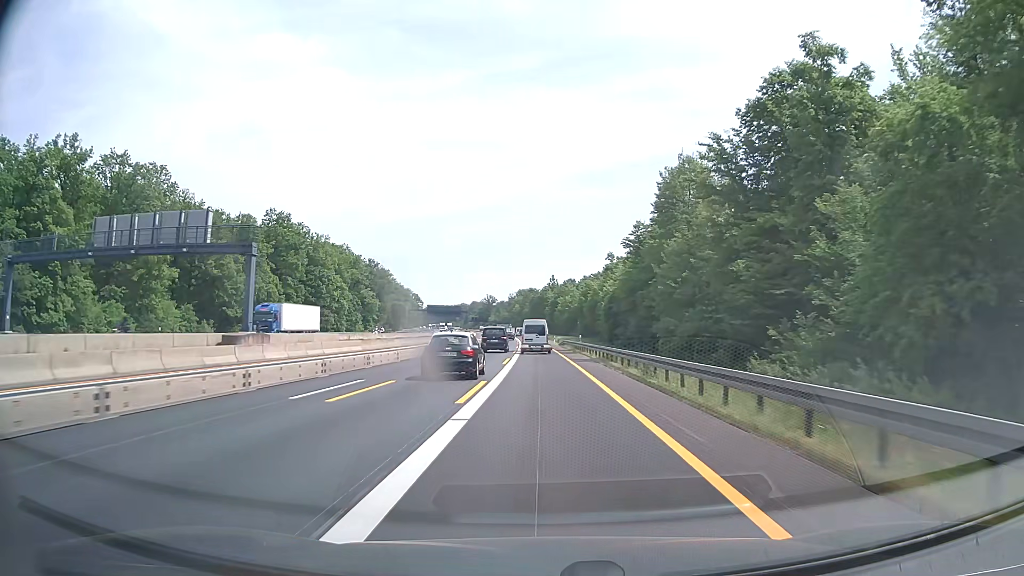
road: motorway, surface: asphalt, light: Day
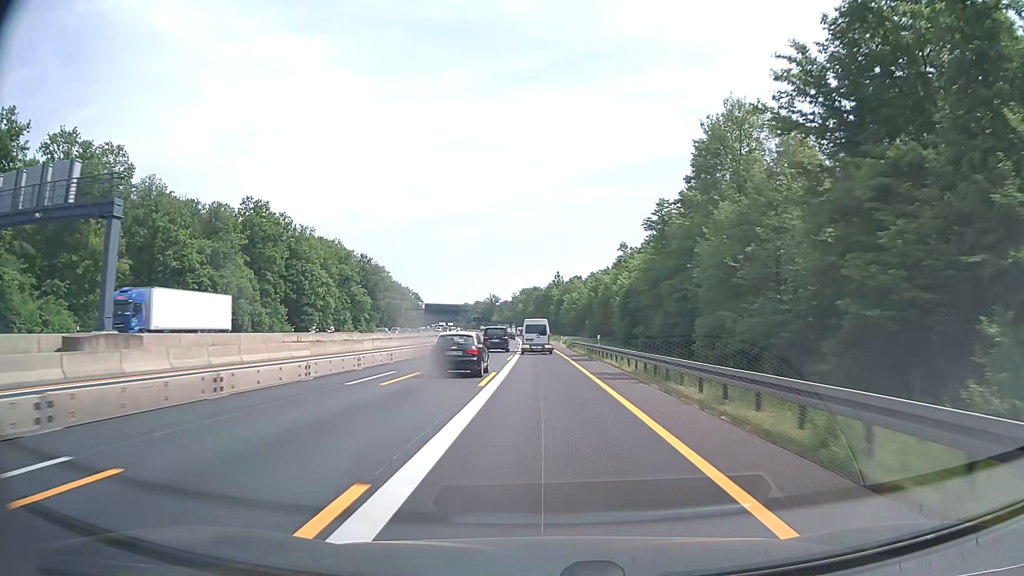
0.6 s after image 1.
(0.0, +13.6) m; 0°
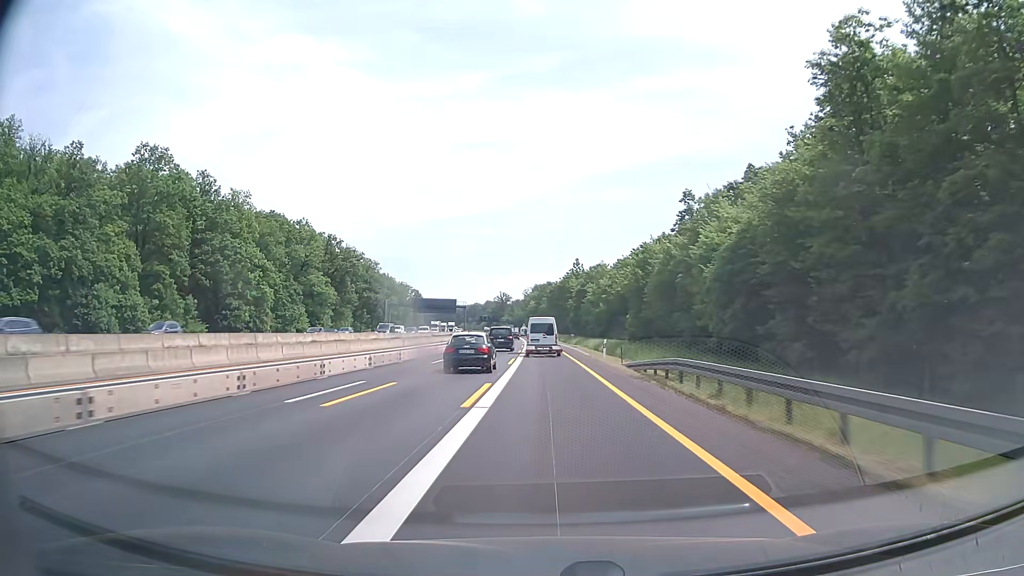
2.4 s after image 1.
(-0.4, +41.0) m; -1°
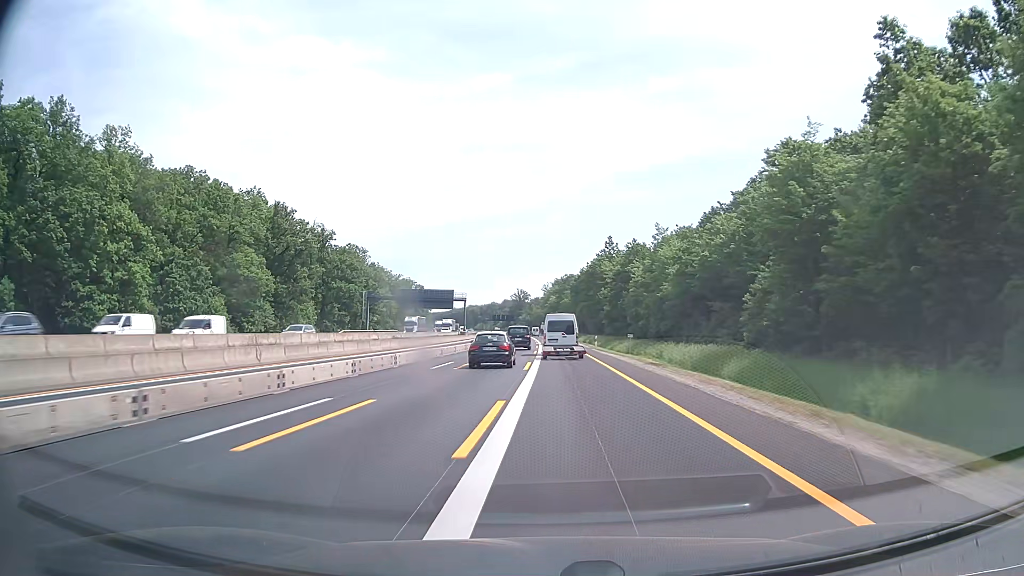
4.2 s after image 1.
(-0.6, +41.1) m; -2°
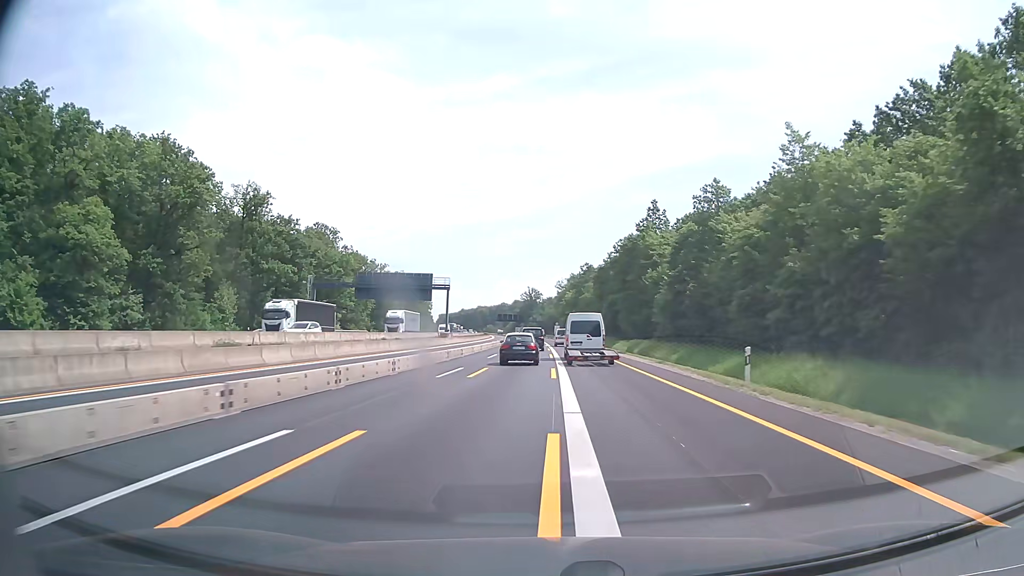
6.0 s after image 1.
(-0.5, +40.6) m; -1°
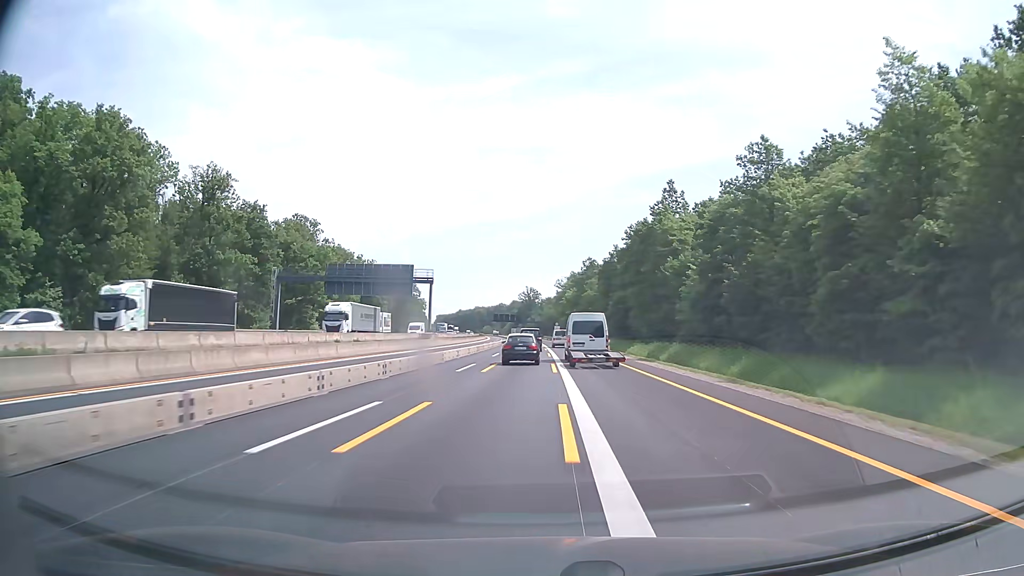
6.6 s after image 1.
(0.0, +13.6) m; 0°
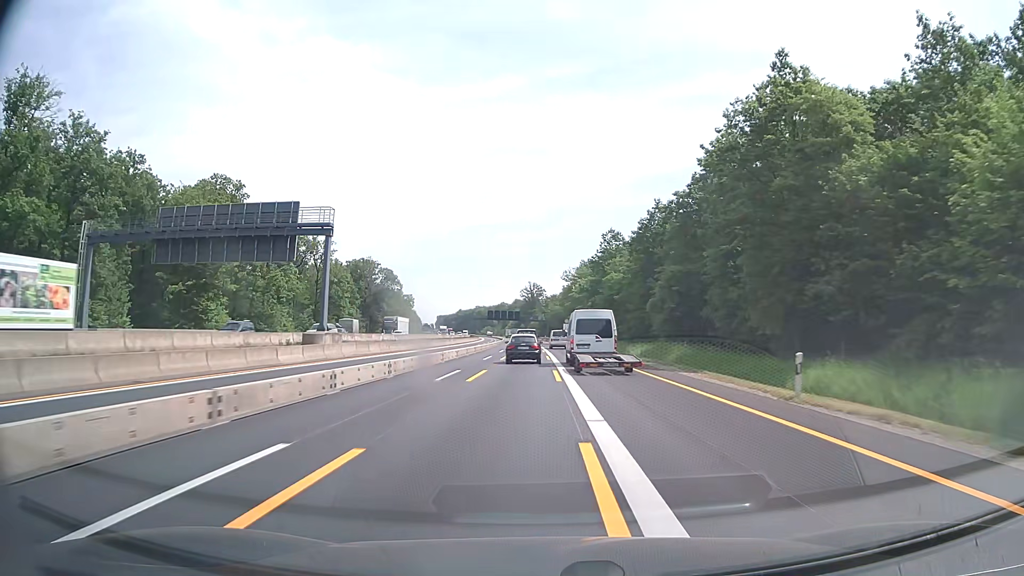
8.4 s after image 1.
(0.0, +41.3) m; 0°
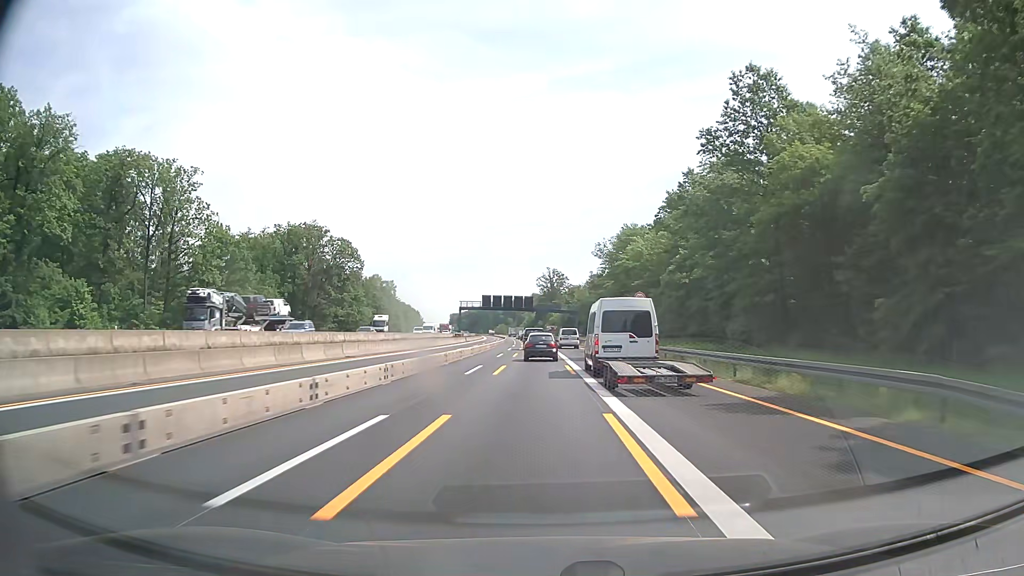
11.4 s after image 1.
(-1.1, +68.7) m; -2°
(0, +10) (0, +20) (0, +30) (0, +40) (0, +50) (-1, +60) (-1, +70) (-1, +80) (-1, +90) (-2, +100) m
